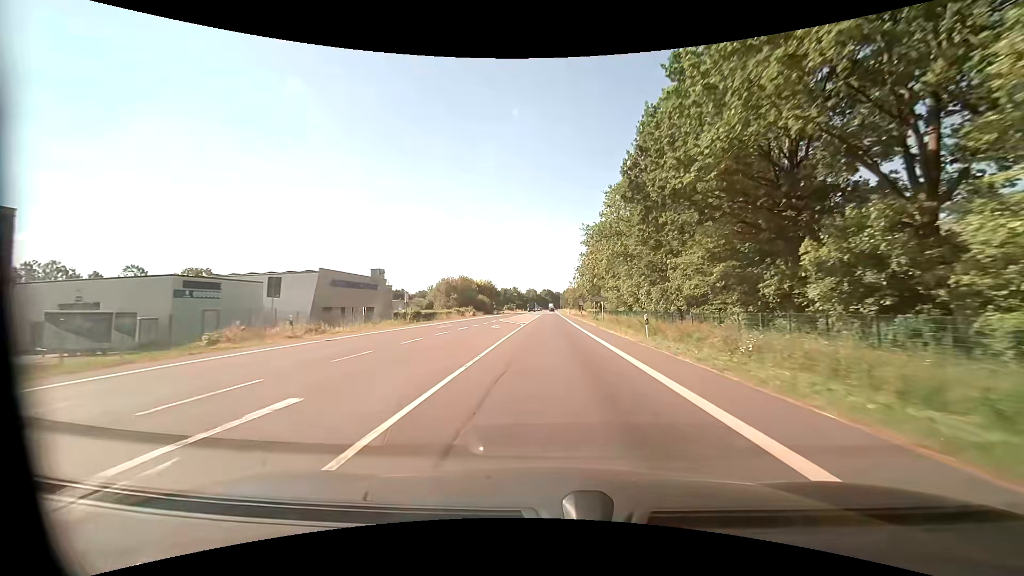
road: primary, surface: asphalt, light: Day
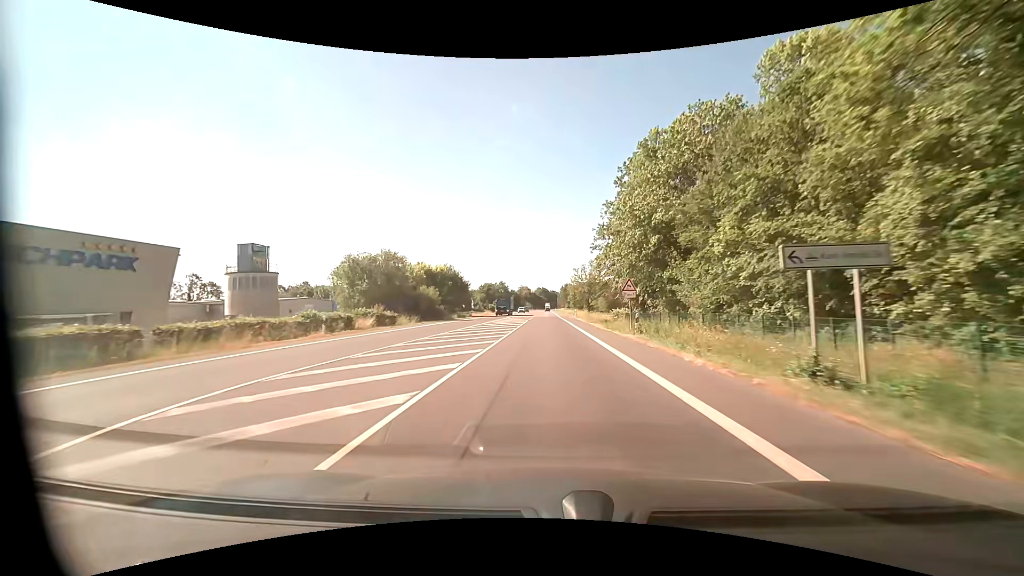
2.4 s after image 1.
(+0.3, +46.8) m; +1°
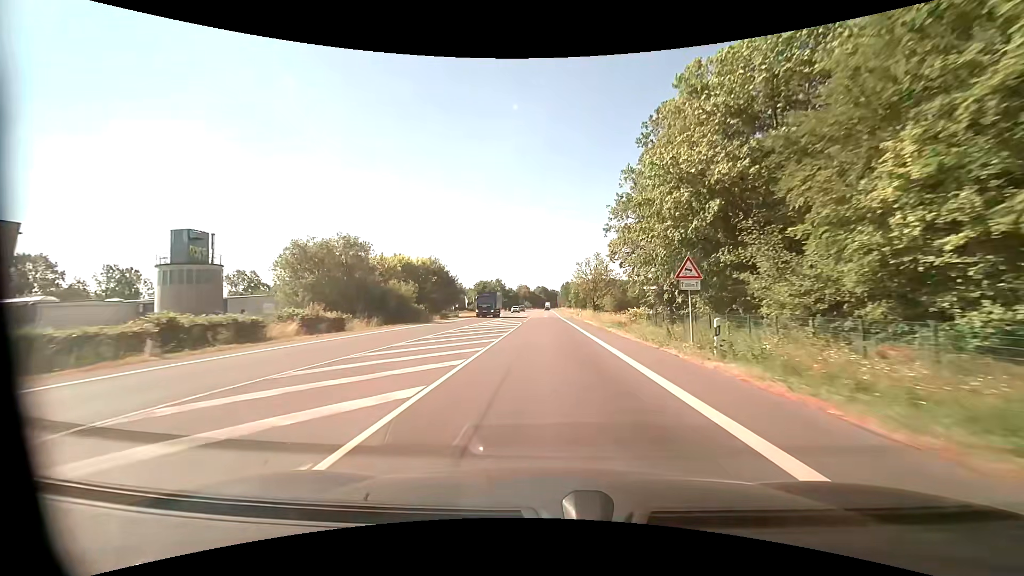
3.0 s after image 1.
(0.0, +11.7) m; 0°
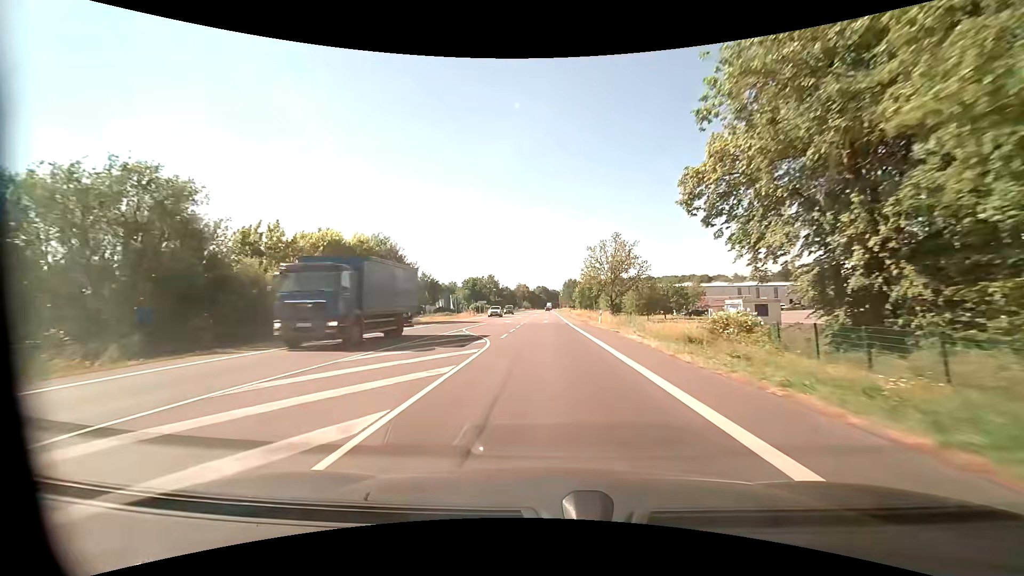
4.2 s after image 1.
(-0.1, +23.3) m; 0°
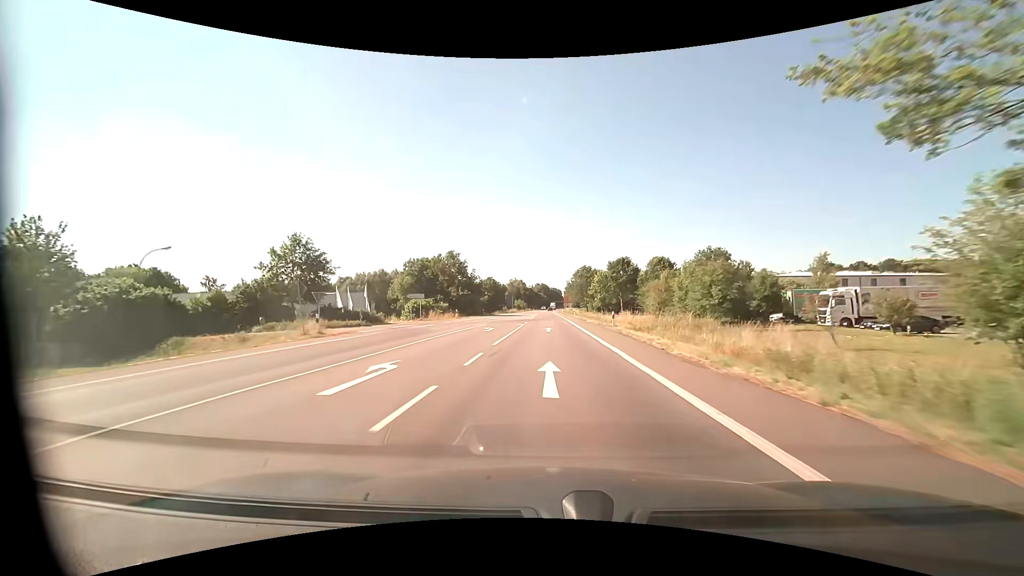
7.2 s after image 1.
(-0.2, +58.4) m; 0°
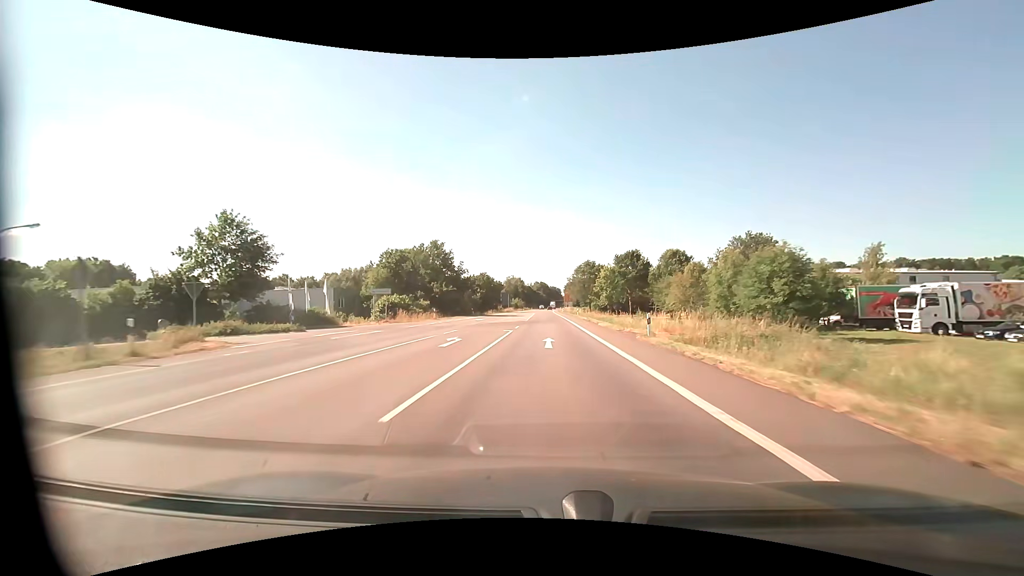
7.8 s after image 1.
(0.0, +11.7) m; 0°
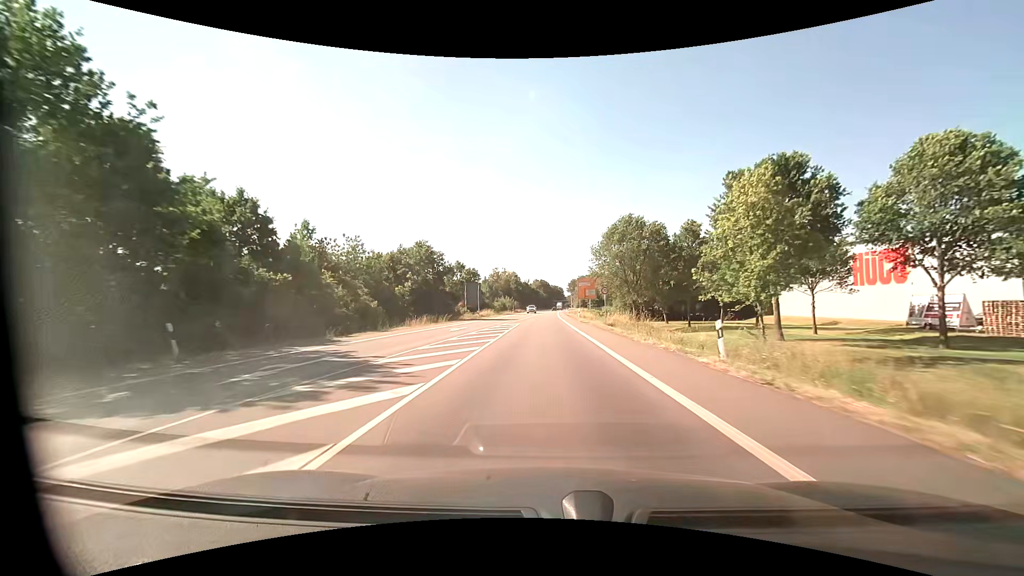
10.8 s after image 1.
(+0.2, +58.3) m; 0°
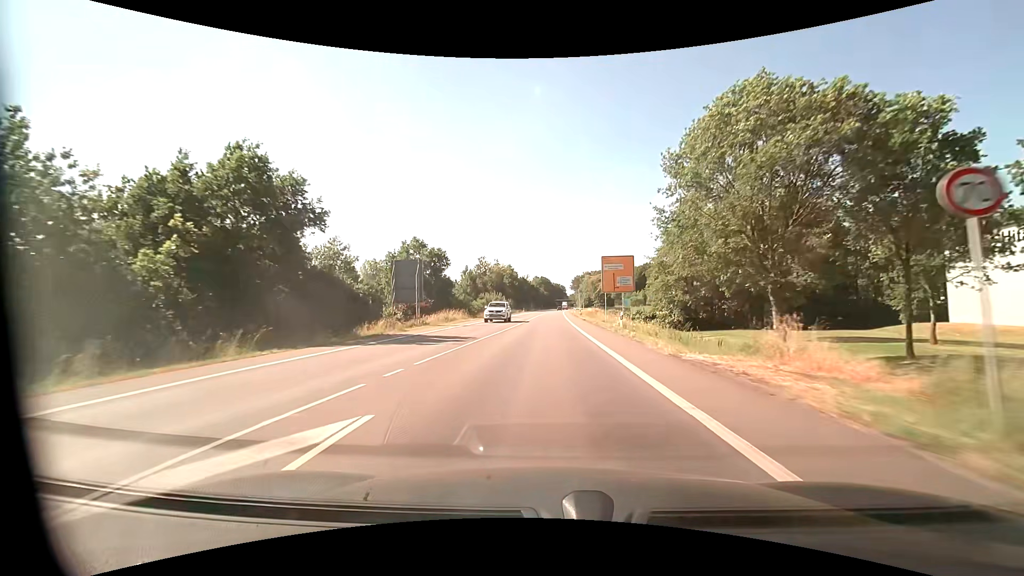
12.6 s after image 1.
(0.0, +35.1) m; 0°
(0, +10) (0, +20) (0, +30) (0, +40) (0, +50) (0, +60) (+1, +70) (+1, +80) (+1, +90) (+1, +100) m
